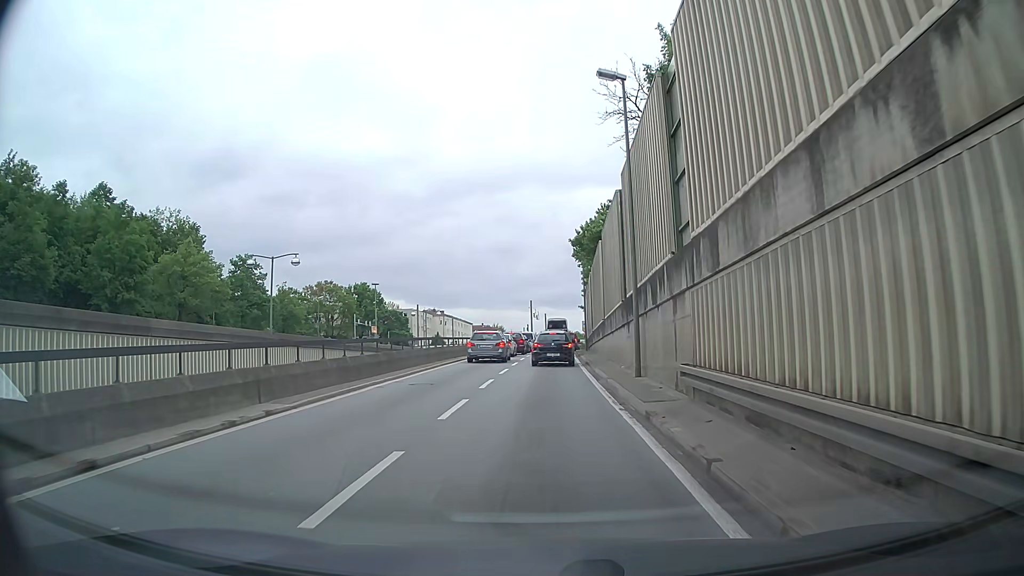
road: trunk_link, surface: asphalt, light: Day
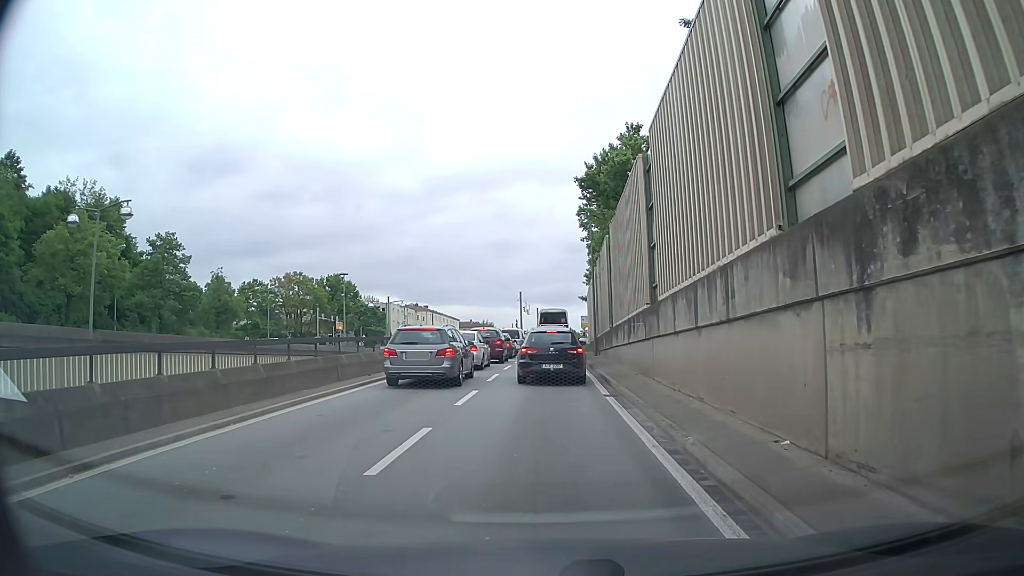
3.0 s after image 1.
(-0.1, +15.8) m; +1°
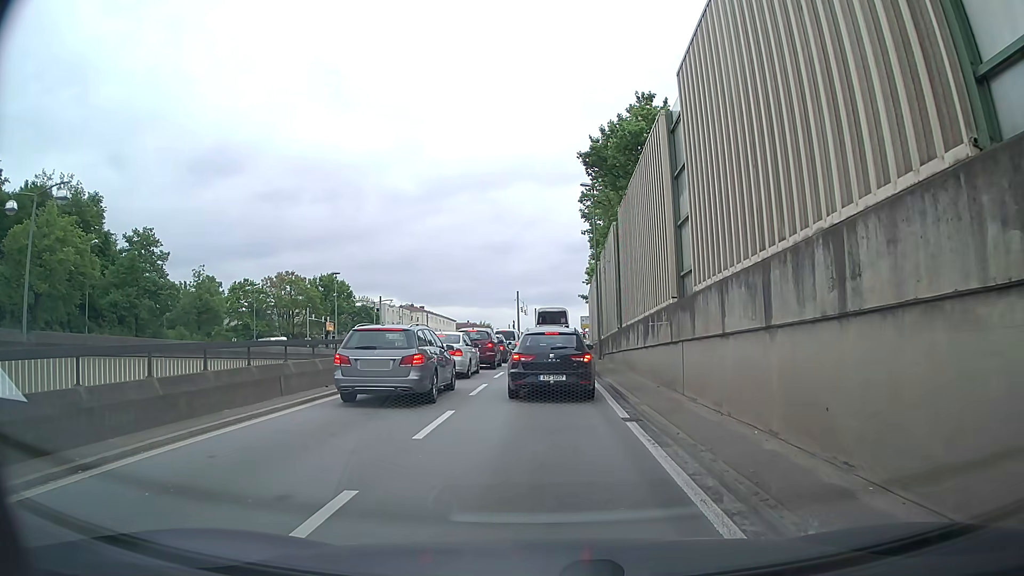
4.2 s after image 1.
(0.0, +3.6) m; 0°
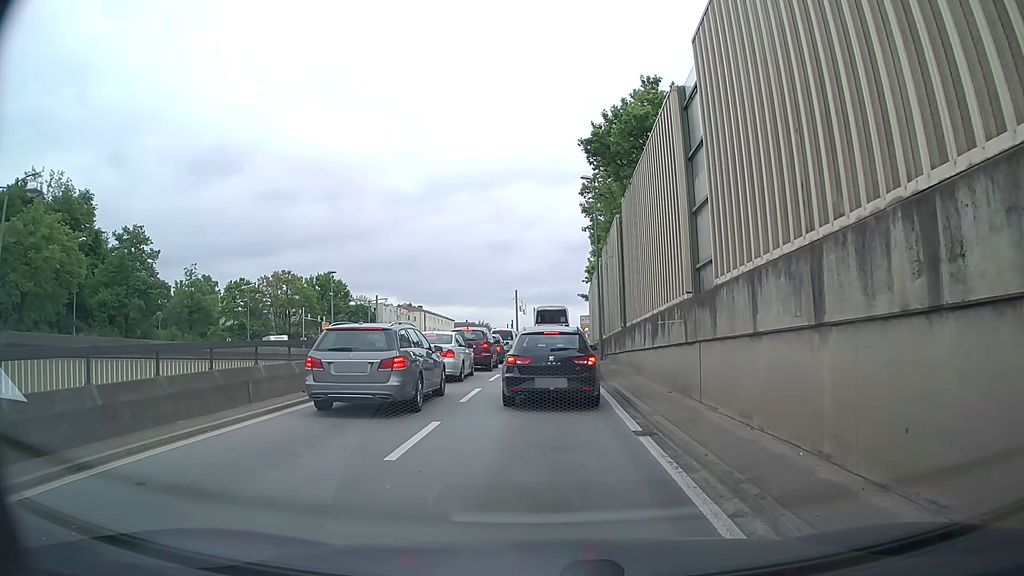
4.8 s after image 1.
(0.0, +1.5) m; 0°
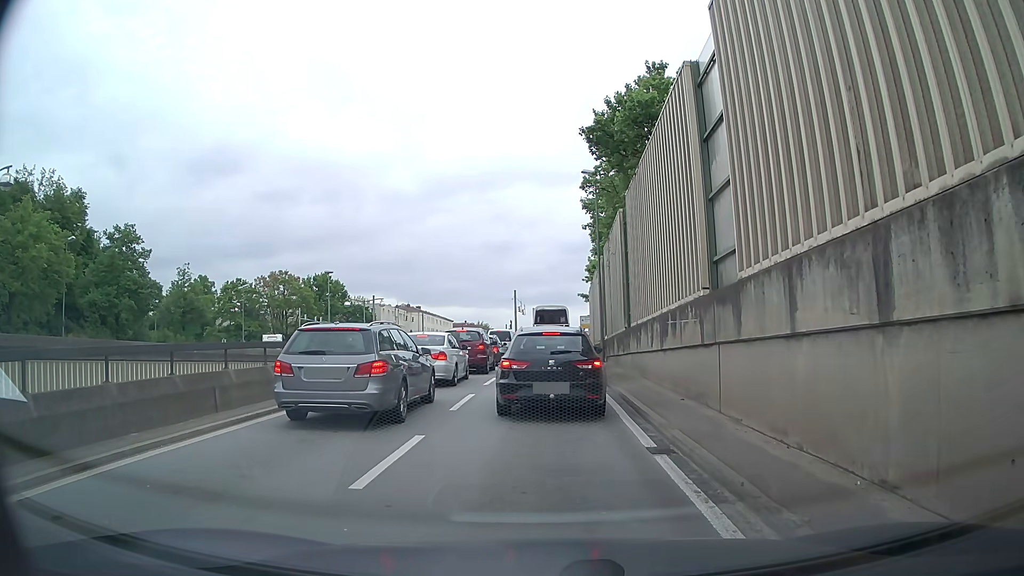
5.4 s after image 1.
(0.0, +1.3) m; +1°
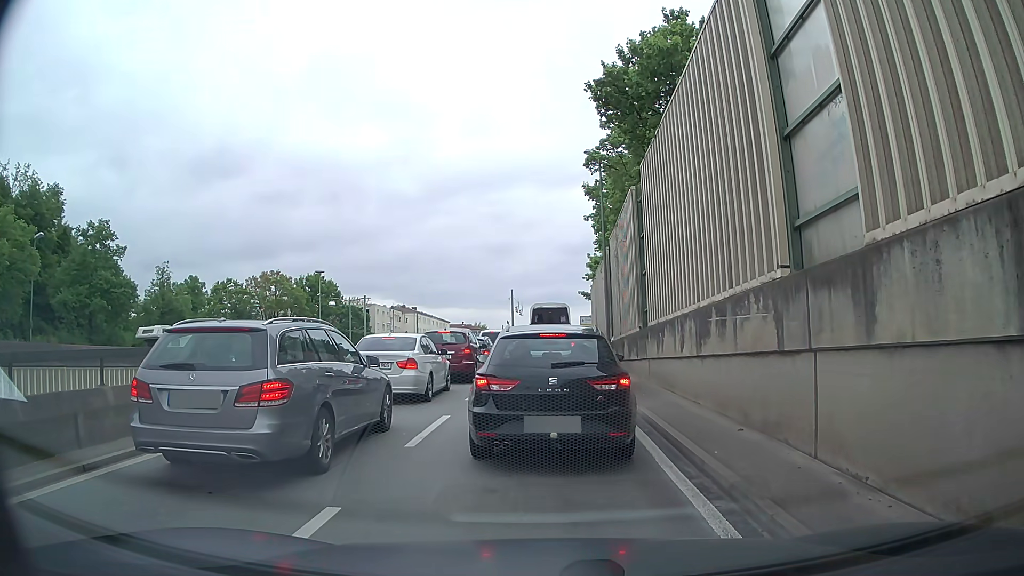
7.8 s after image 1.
(0.0, +3.6) m; +1°
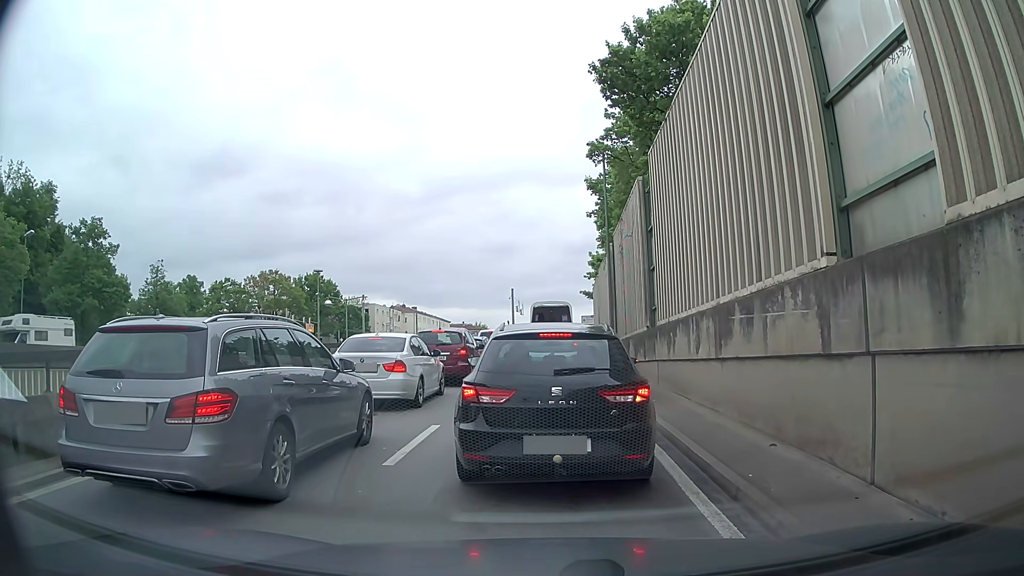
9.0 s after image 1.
(0.0, +1.2) m; 0°
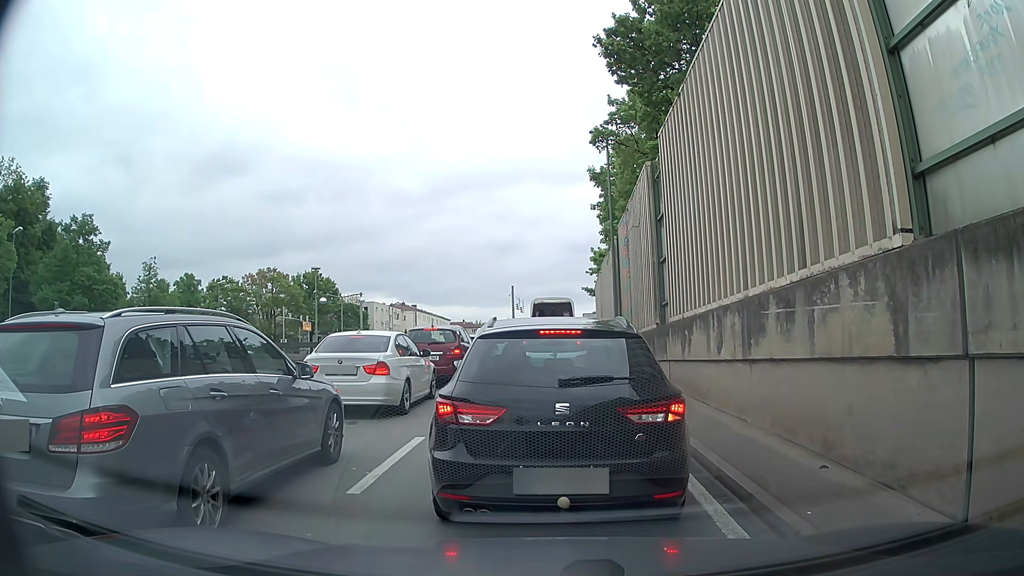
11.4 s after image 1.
(0.0, +1.4) m; 0°
